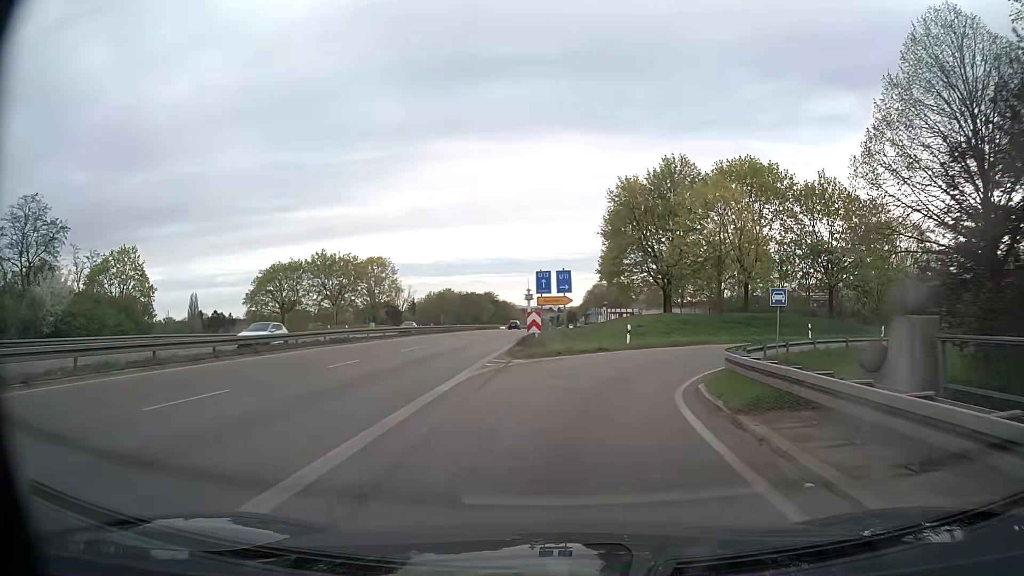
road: trunk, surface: asphalt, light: Day
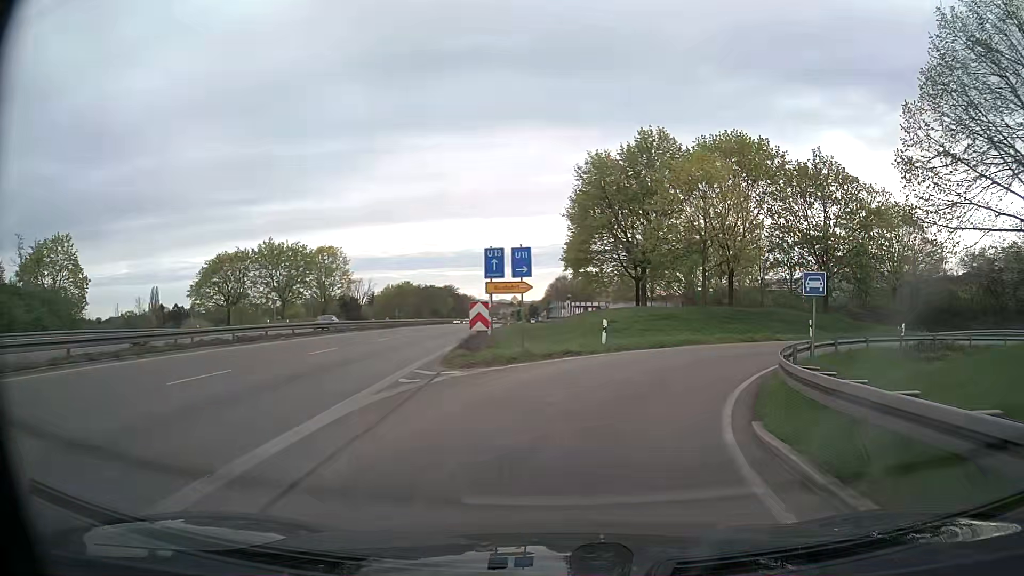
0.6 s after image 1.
(+0.1, +6.5) m; +4°
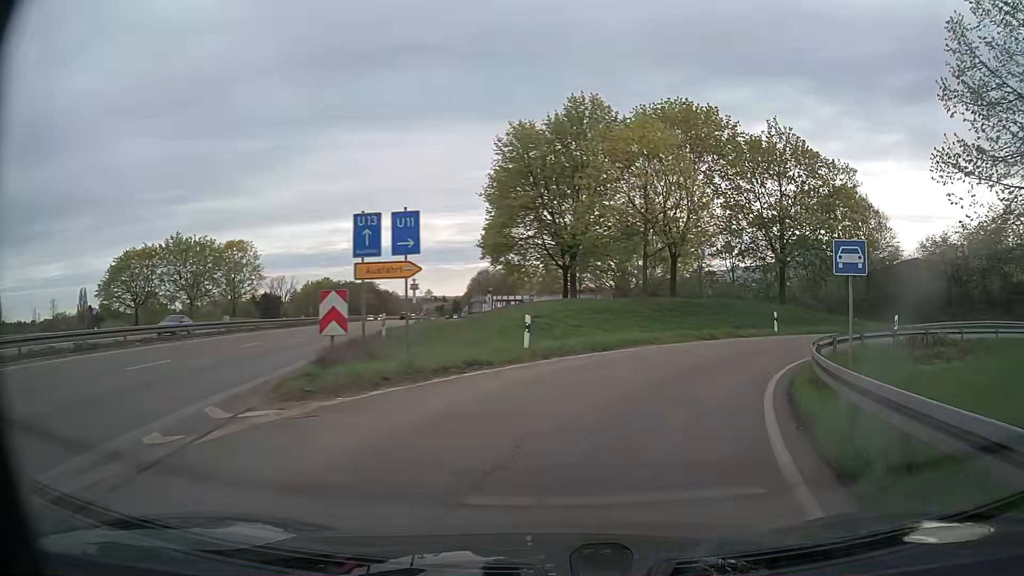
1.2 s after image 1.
(+0.2, +6.3) m; +6°
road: trunk_link
